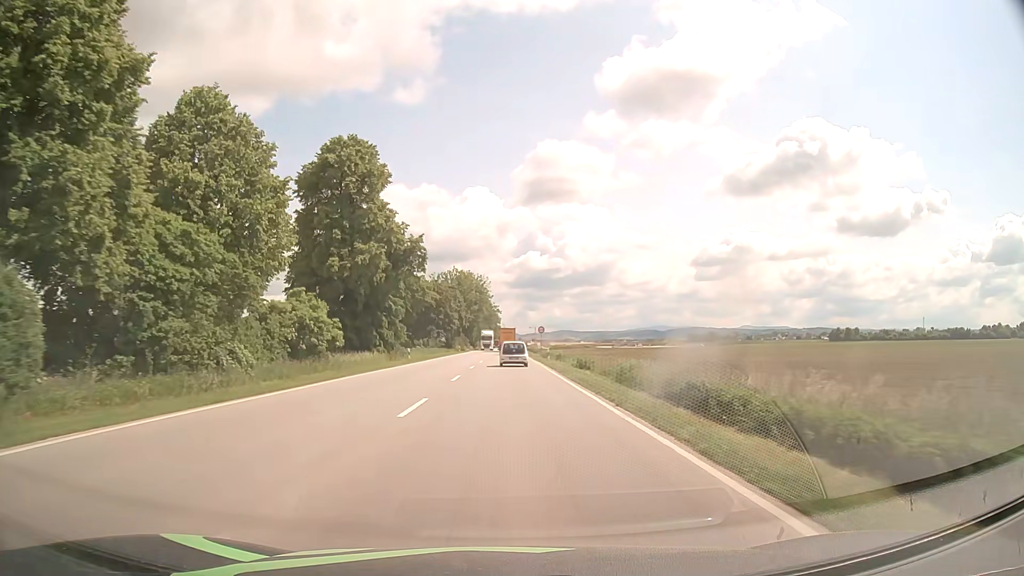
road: primary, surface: asphalt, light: Day
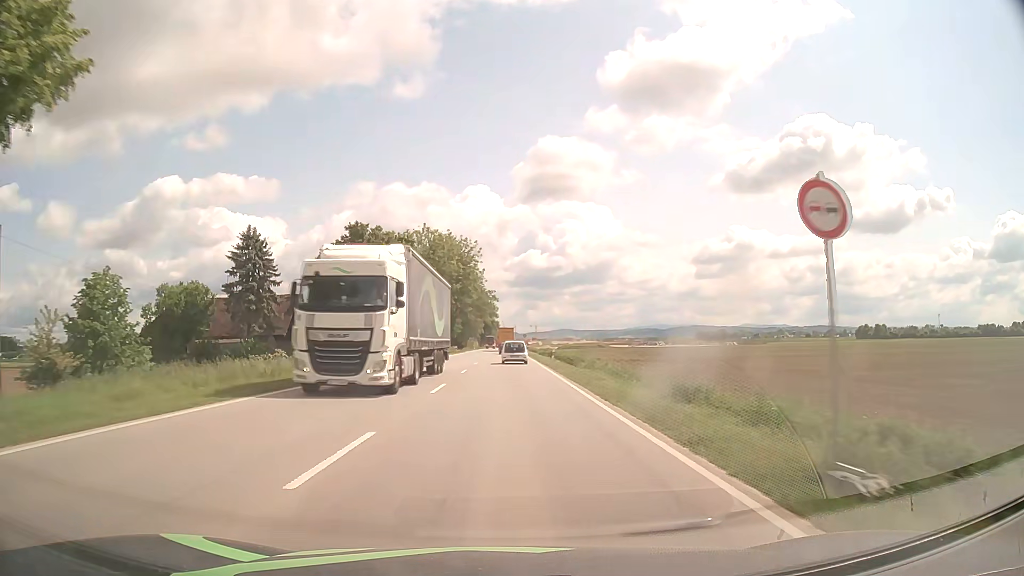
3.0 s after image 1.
(+0.2, +54.0) m; 0°
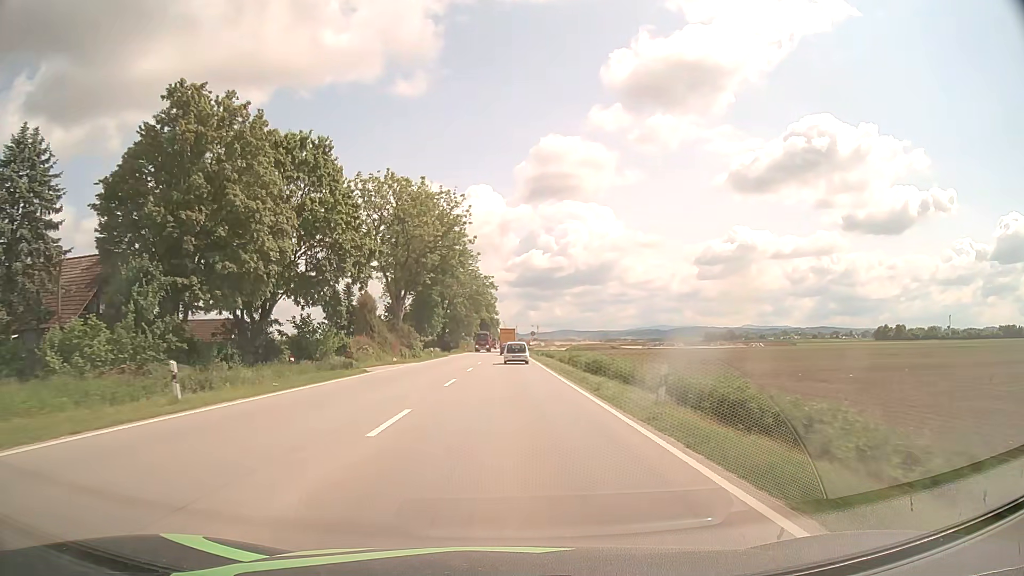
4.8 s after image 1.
(0.0, +32.4) m; 0°
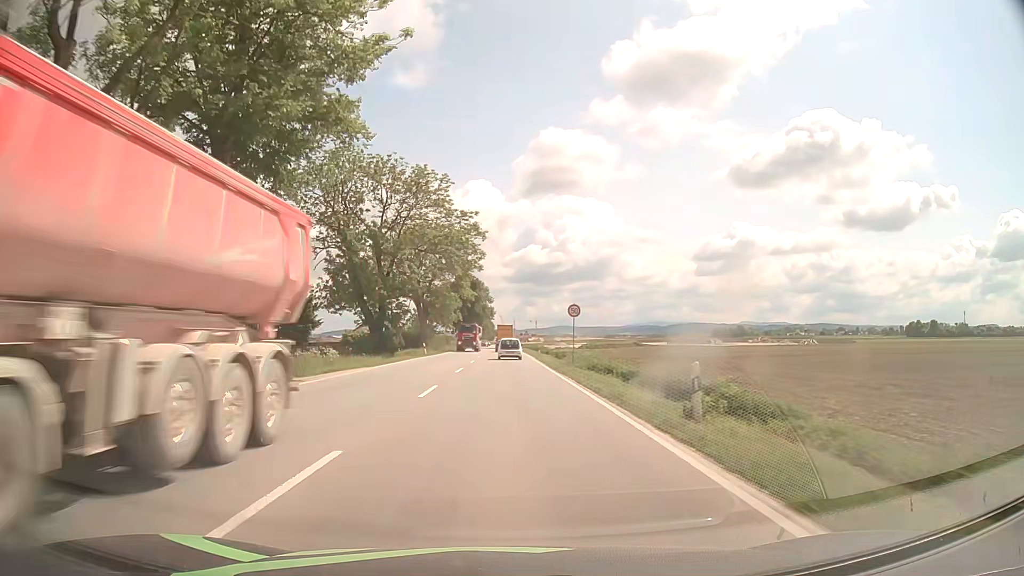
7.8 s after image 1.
(+0.1, +53.5) m; 0°
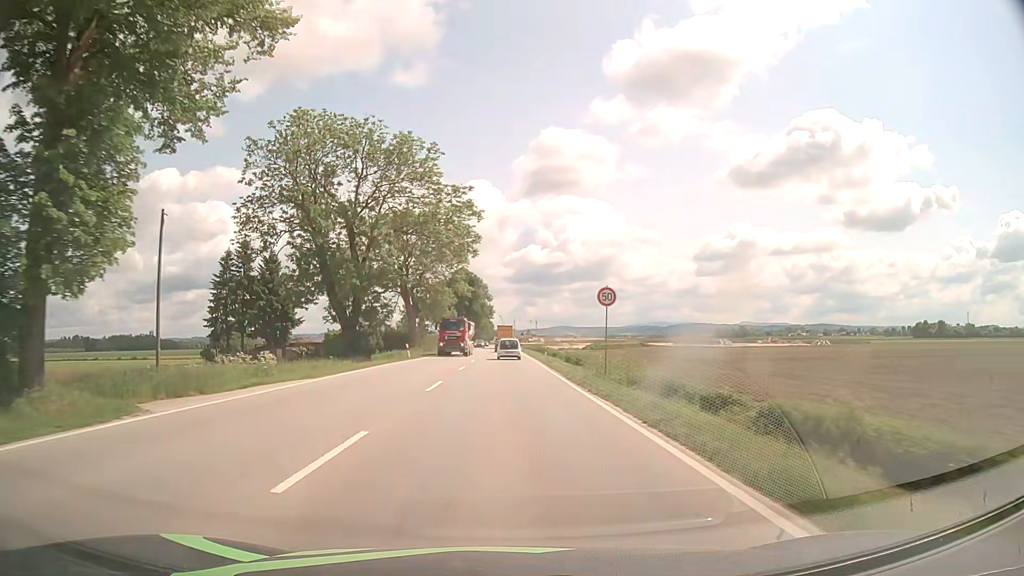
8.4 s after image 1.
(0.0, +9.9) m; 0°
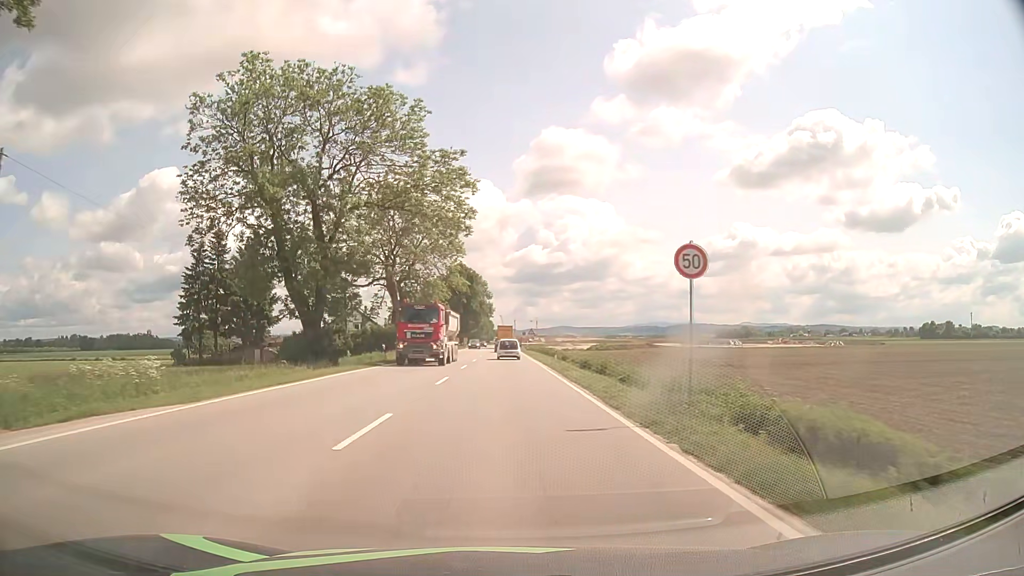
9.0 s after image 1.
(0.0, +9.5) m; 0°
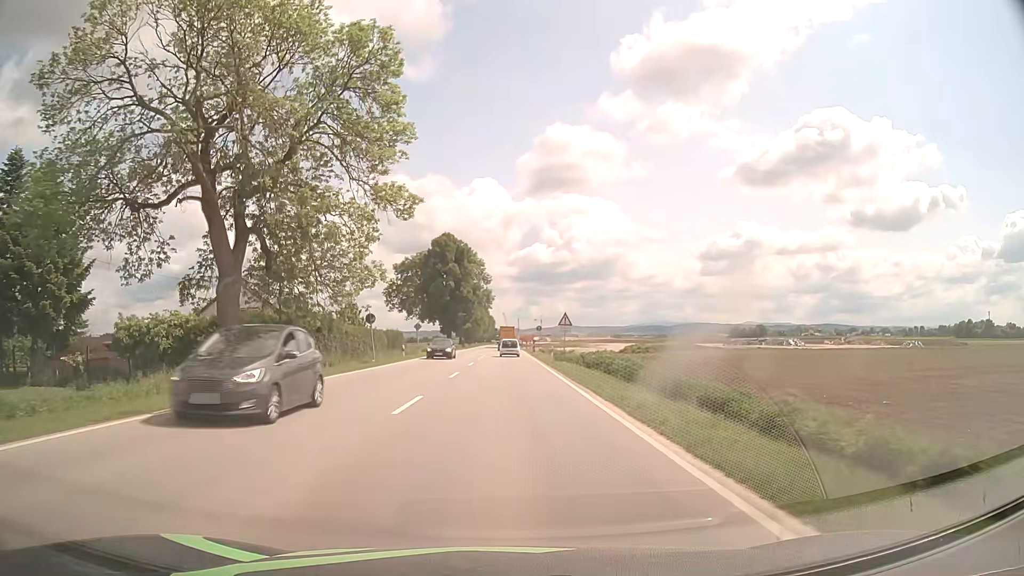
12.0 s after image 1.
(-0.2, +43.6) m; 0°
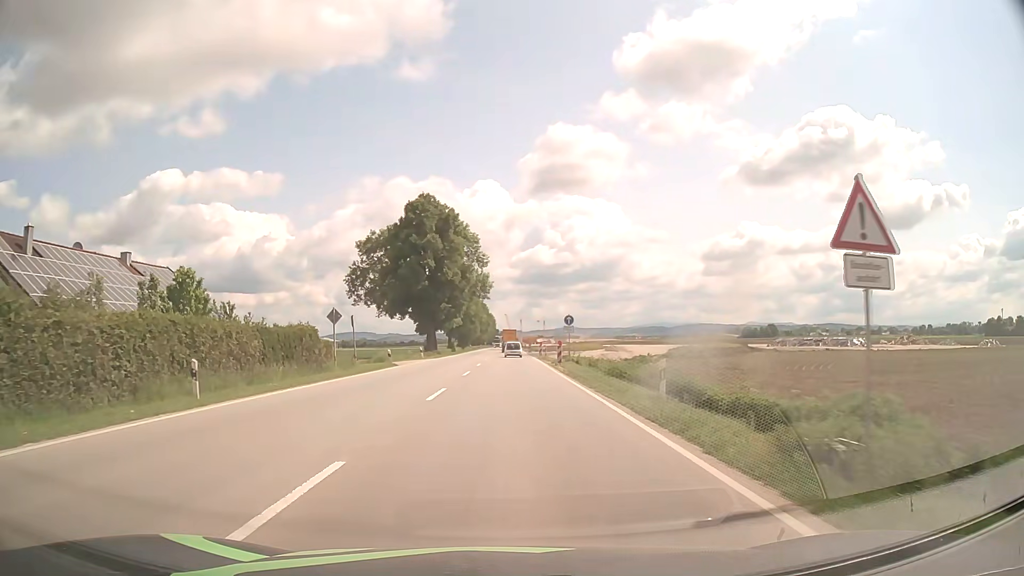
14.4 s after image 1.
(-0.3, +32.5) m; -1°
